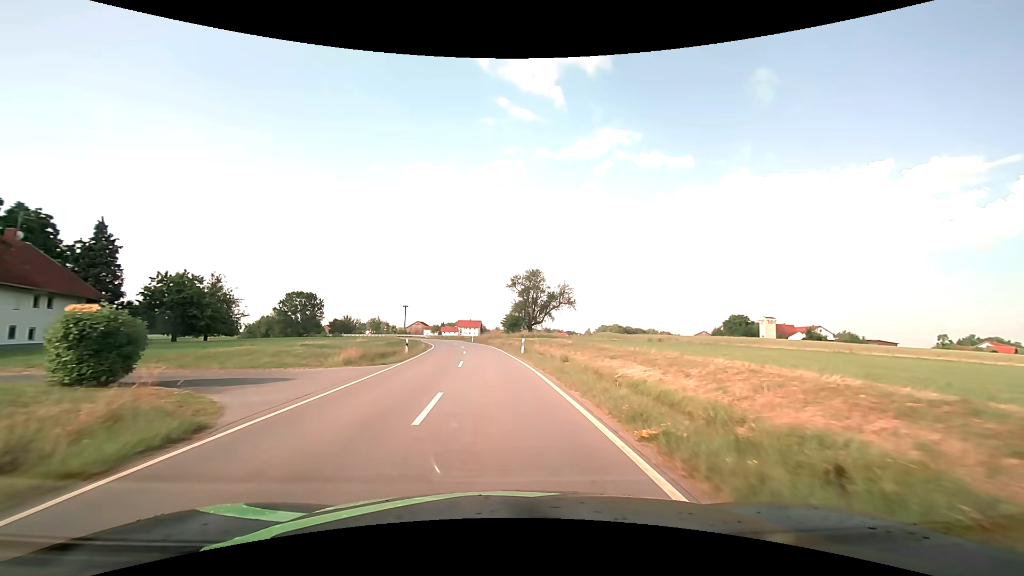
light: Day
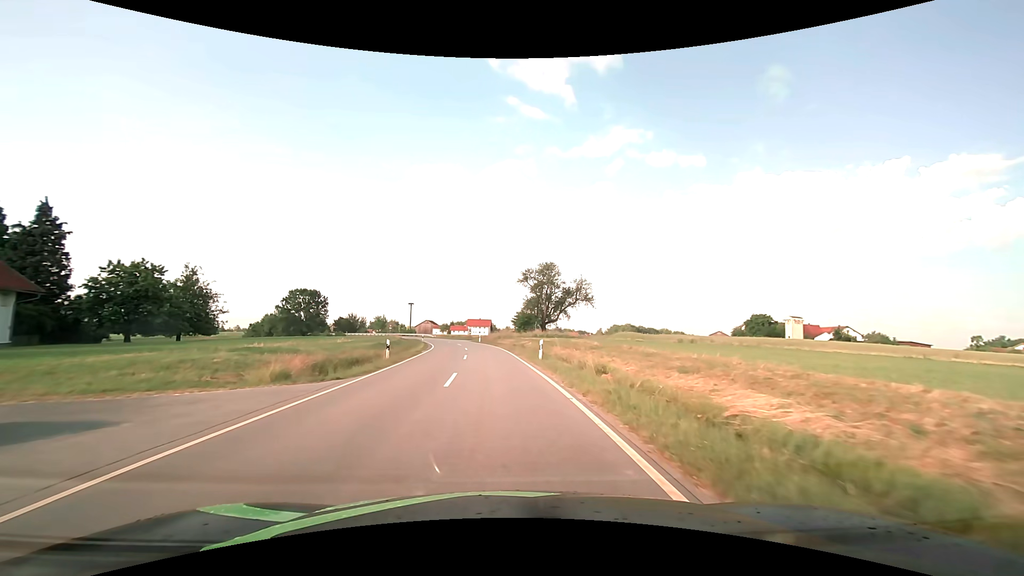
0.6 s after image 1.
(-0.1, +7.6) m; -1°
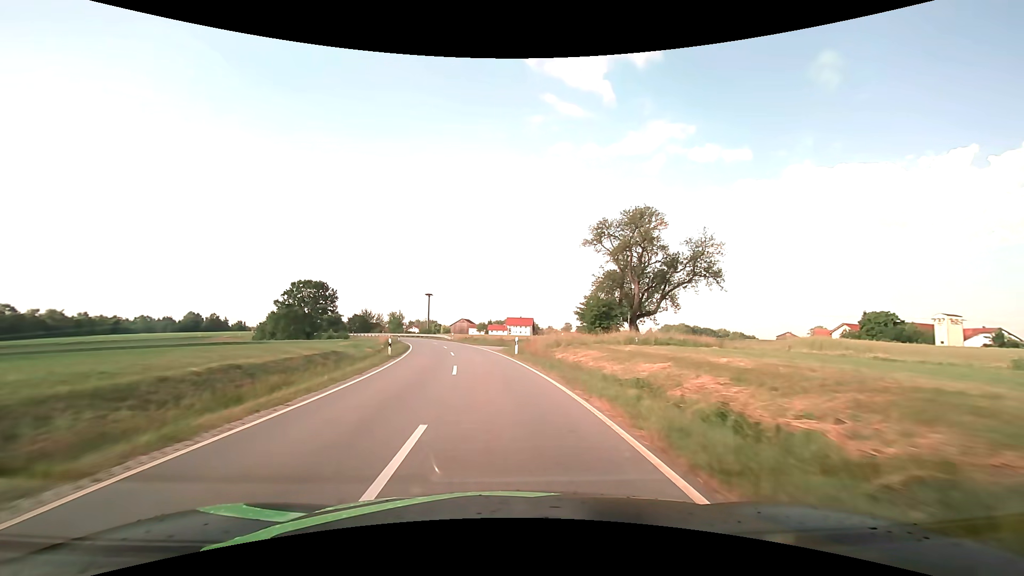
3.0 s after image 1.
(-1.4, +33.8) m; -5°
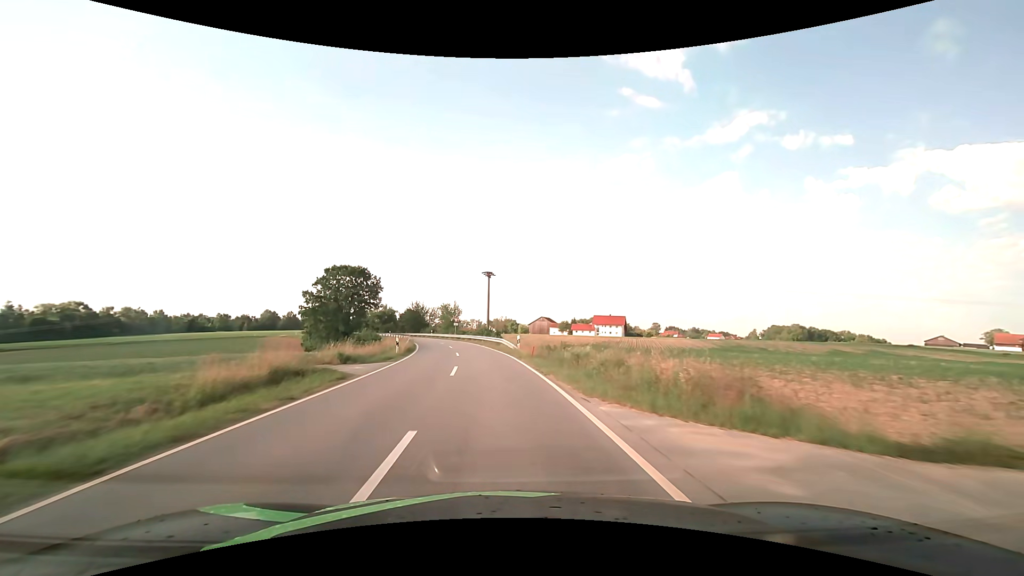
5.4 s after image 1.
(-2.9, +37.4) m; -9°
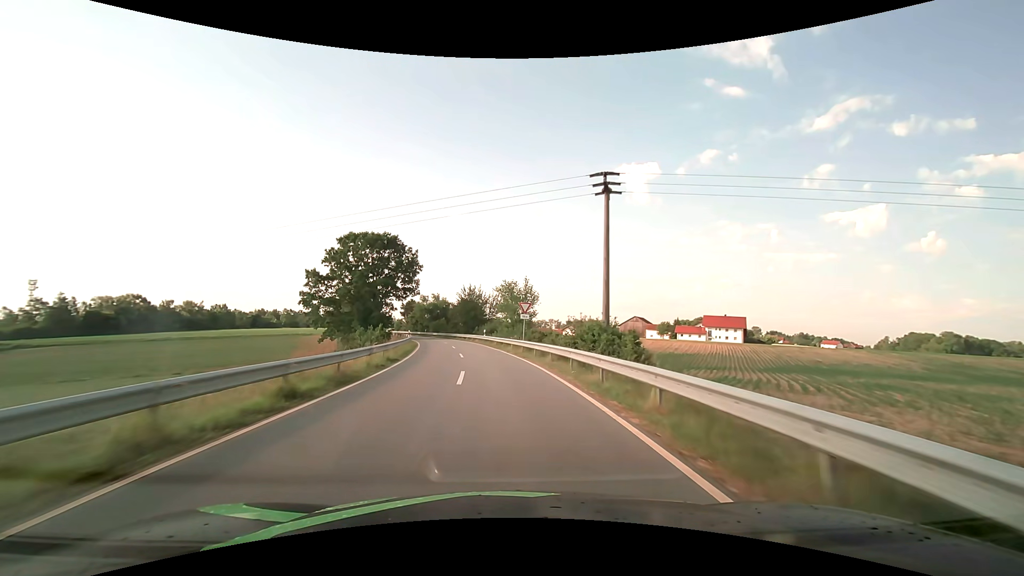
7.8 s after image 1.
(-3.4, +39.5) m; -9°
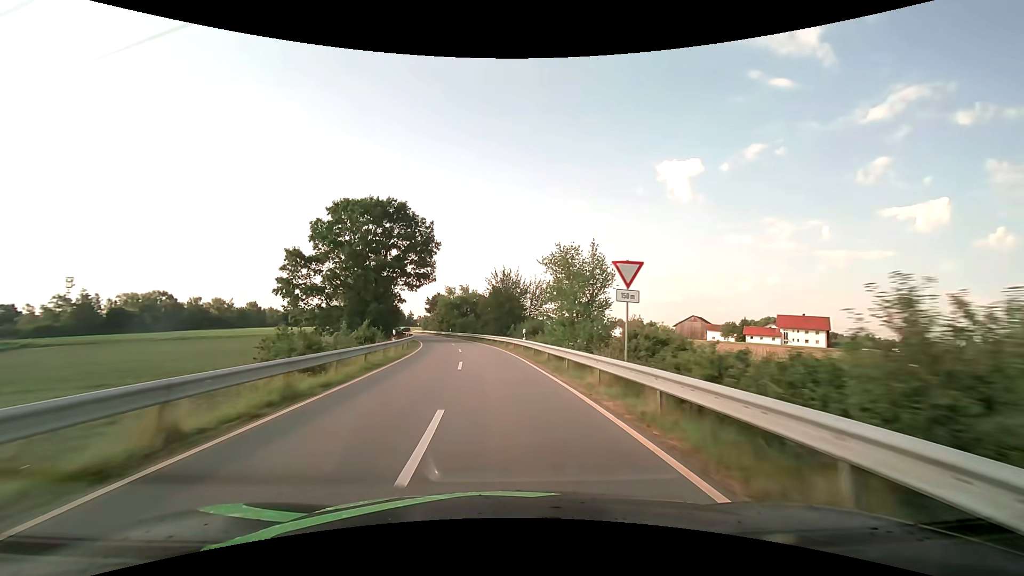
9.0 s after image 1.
(-0.8, +20.1) m; -5°
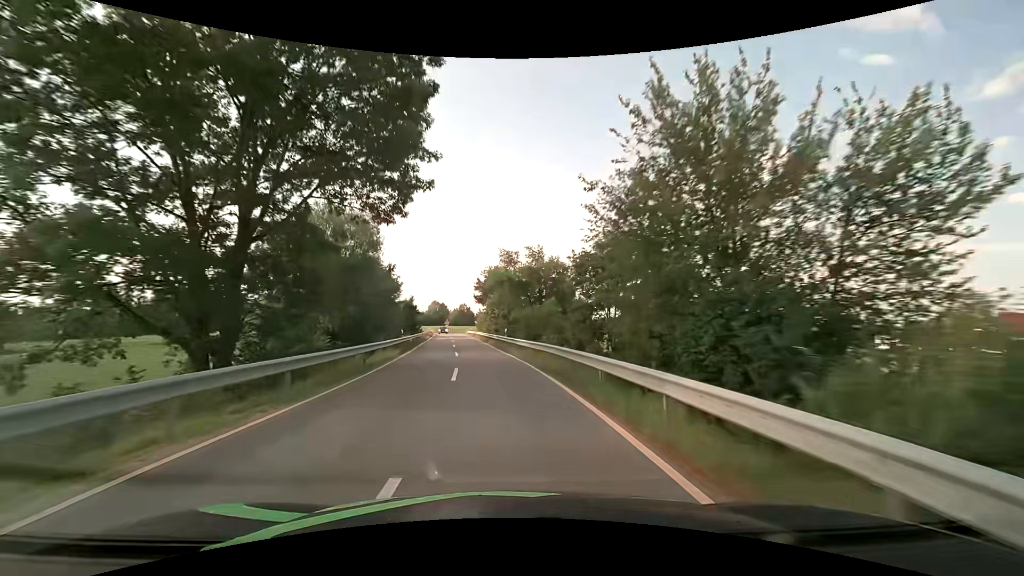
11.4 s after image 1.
(-2.9, +40.4) m; -8°
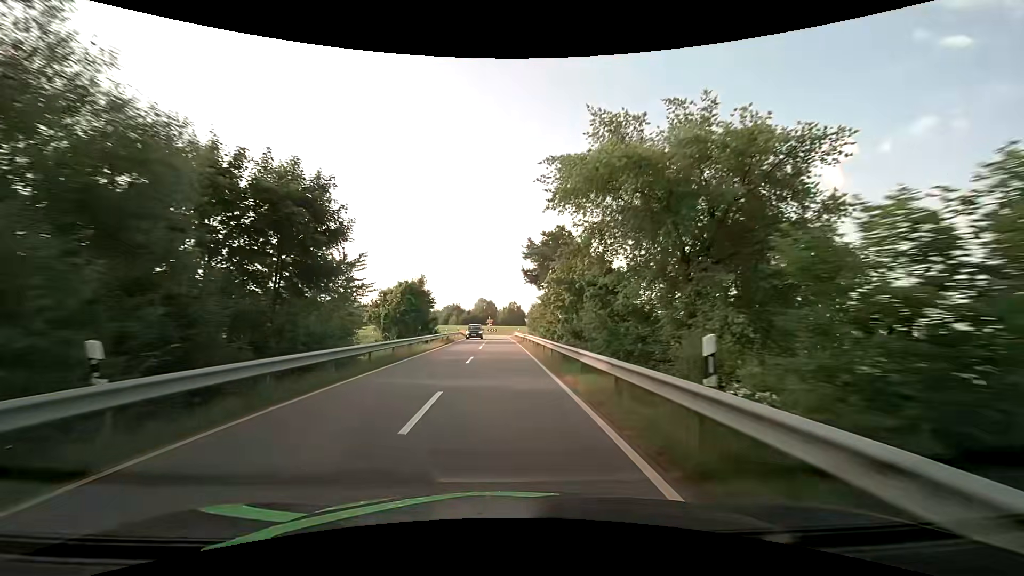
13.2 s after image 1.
(-1.8, +29.3) m; -6°
(0, +10) (0, +20) (0, +30) (0, +40) (-1, +50) (-1, +60) (-1, +70) (-1, +80) (-4, +90) (-12, +95) m
